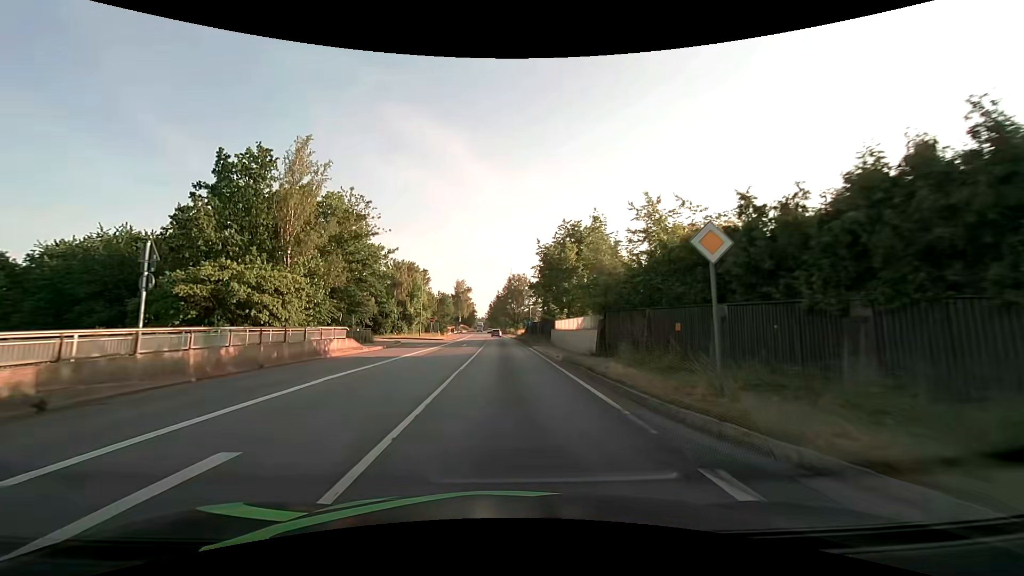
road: primary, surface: asphalt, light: Day
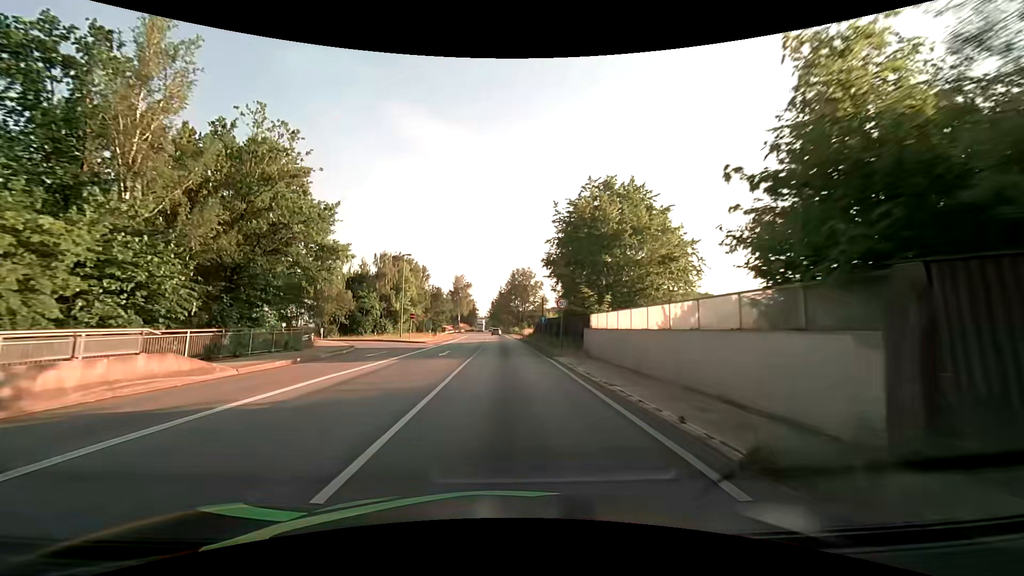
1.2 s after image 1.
(0.0, +15.6) m; 0°
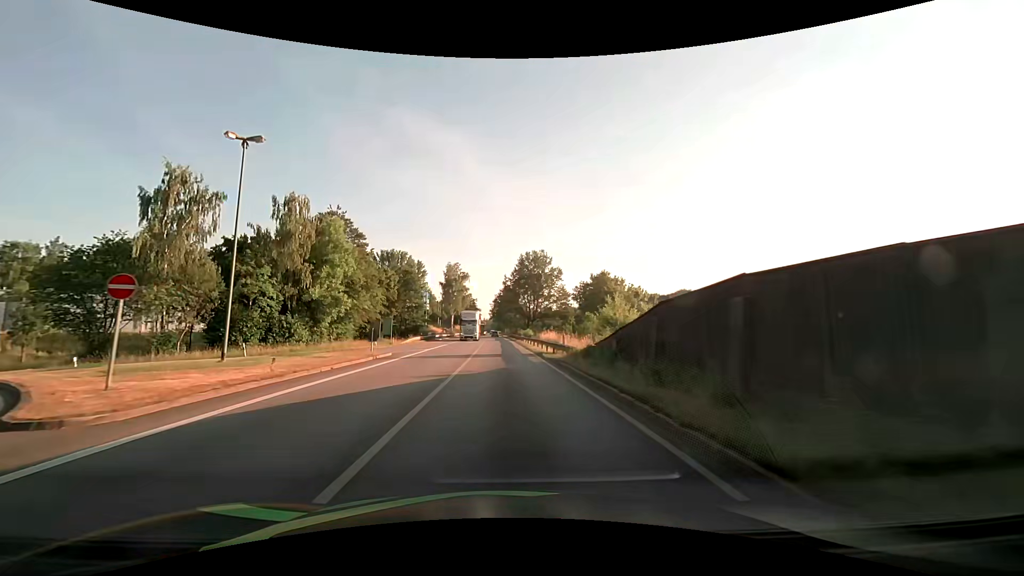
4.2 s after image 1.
(-0.3, +37.7) m; -1°
(0, +10) (0, +20) (0, +30) (0, +40) (0, +50) (0, +60) (0, +70) (-1, +80) (-1, +90) (-1, +100) m
